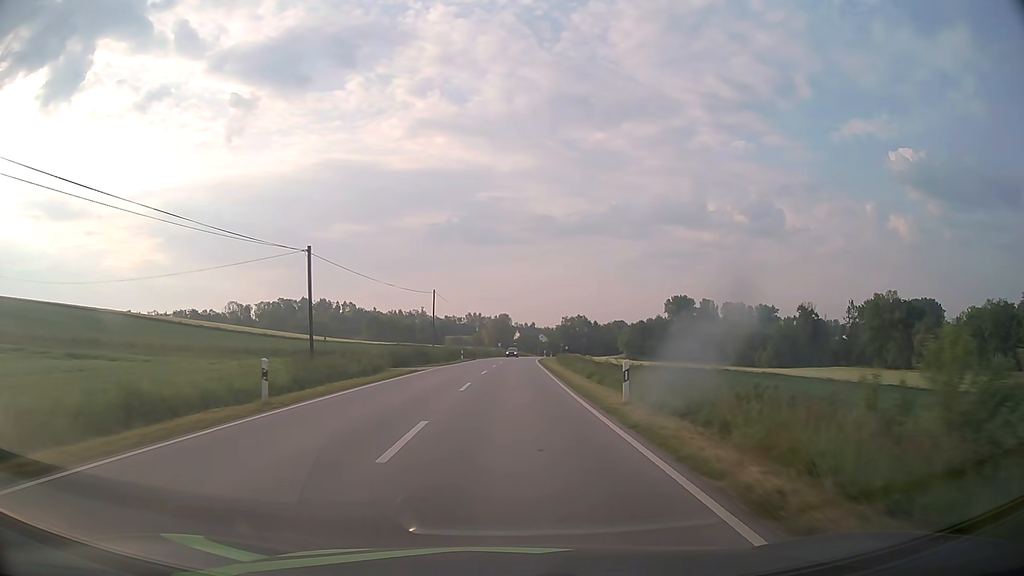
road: secondary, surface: asphalt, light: Day
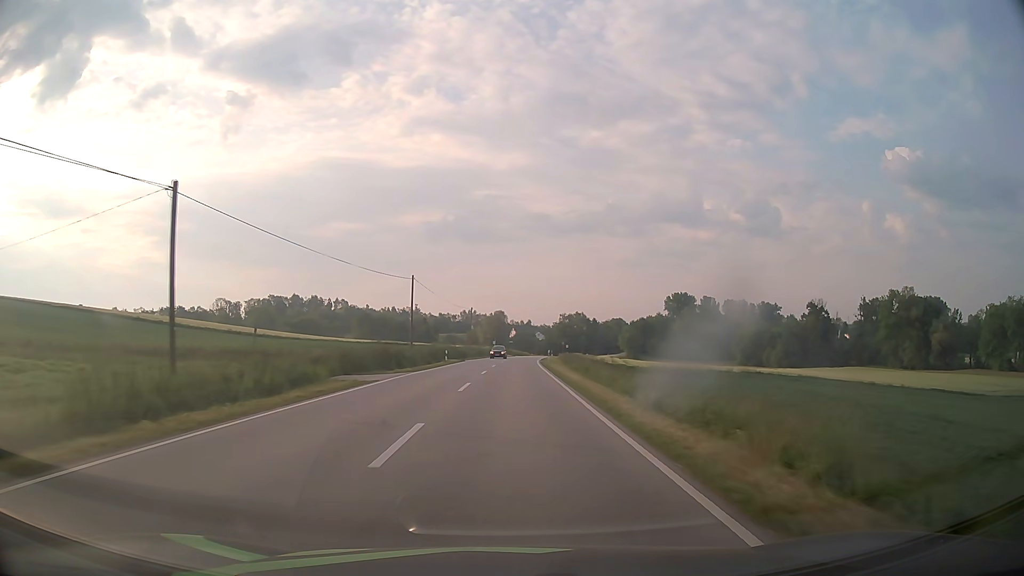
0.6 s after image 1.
(0.0, +12.3) m; 0°
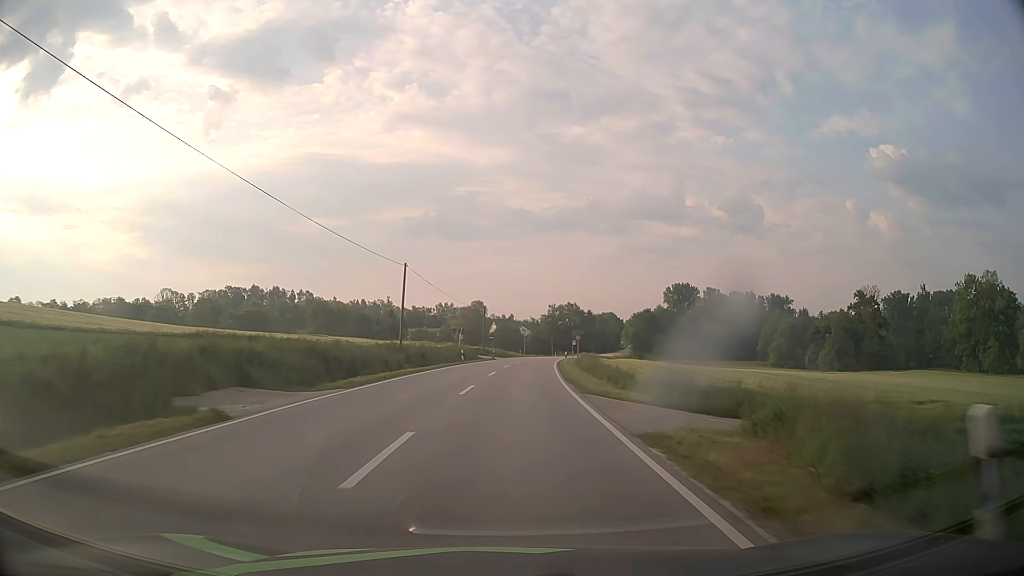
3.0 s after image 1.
(+0.7, +49.1) m; +2°
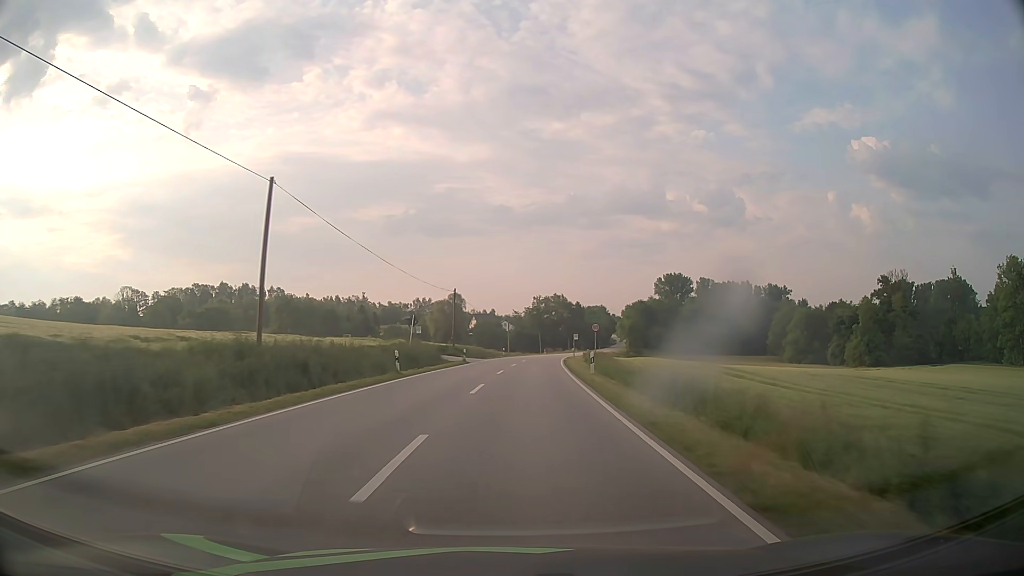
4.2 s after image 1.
(+0.3, +24.5) m; +2°
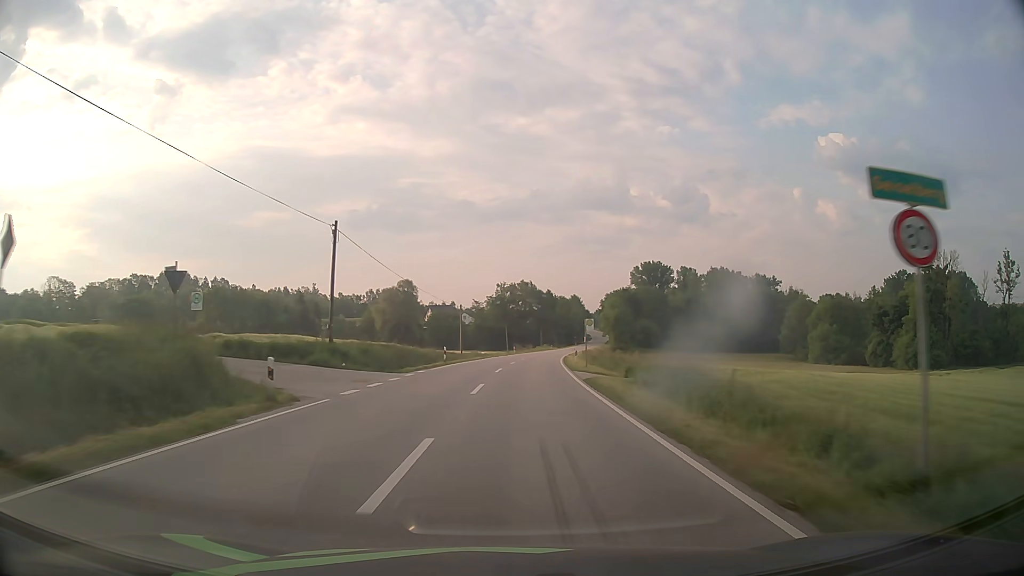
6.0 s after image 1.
(+1.0, +36.4) m; +3°
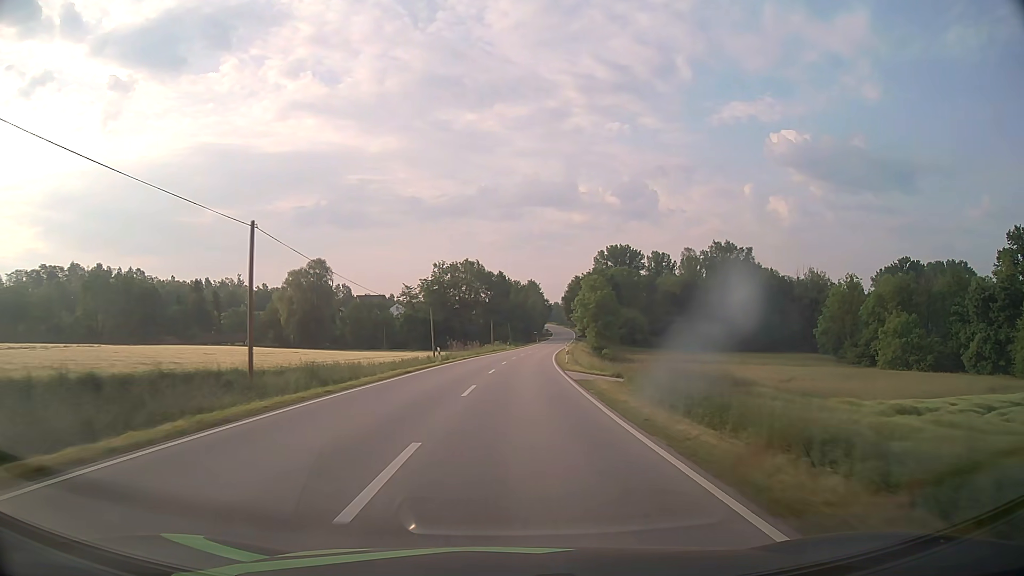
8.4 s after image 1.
(+1.9, +48.4) m; +4°
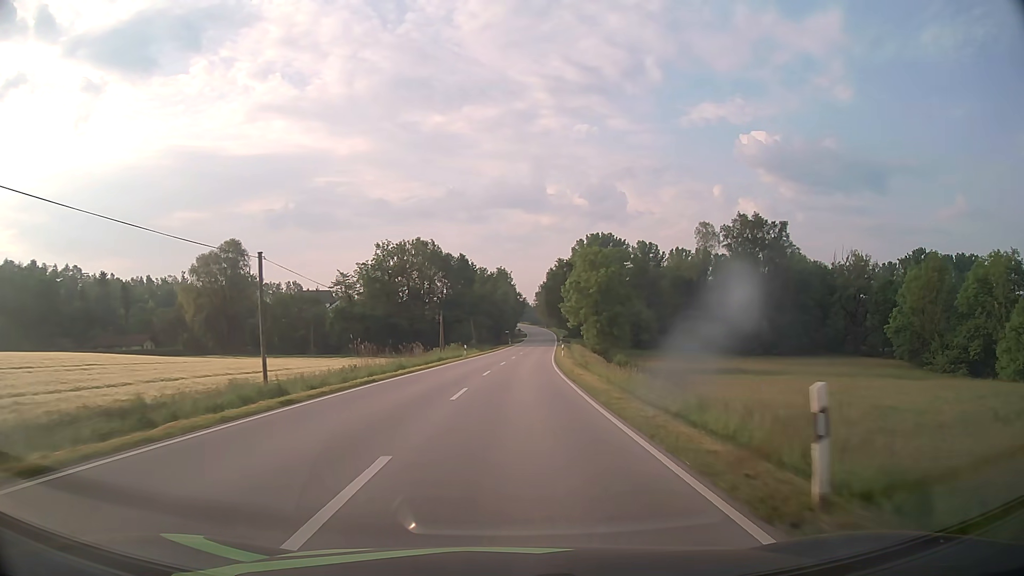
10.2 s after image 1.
(+0.9, +37.2) m; +3°
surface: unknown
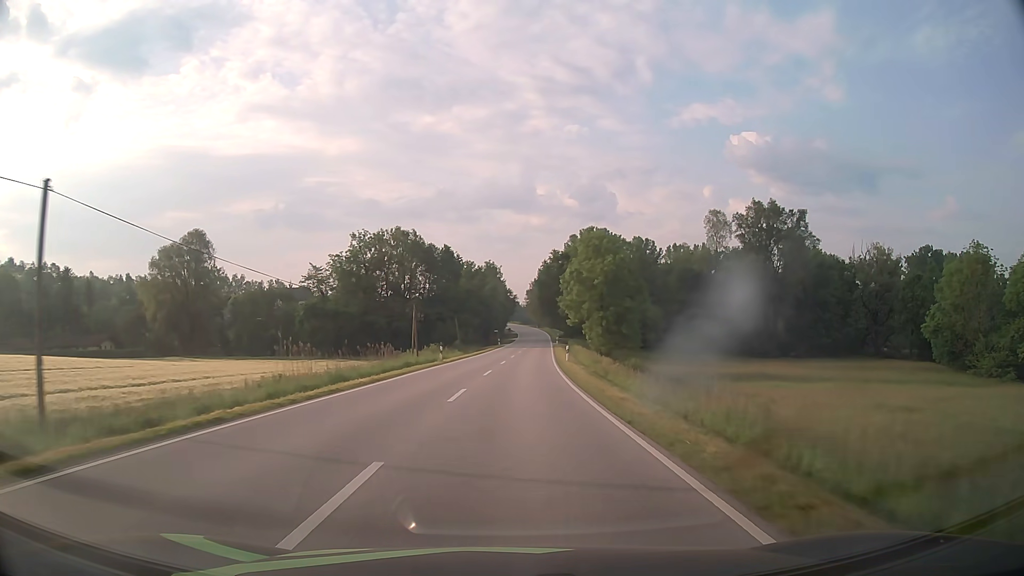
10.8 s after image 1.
(+0.1, +12.5) m; +1°
(0, +10) (0, +20) (0, +30) (+1, +40) (+1, +50) (+2, +60) (+3, +70) (+3, +80) (+4, +90) (+4, +100) m
